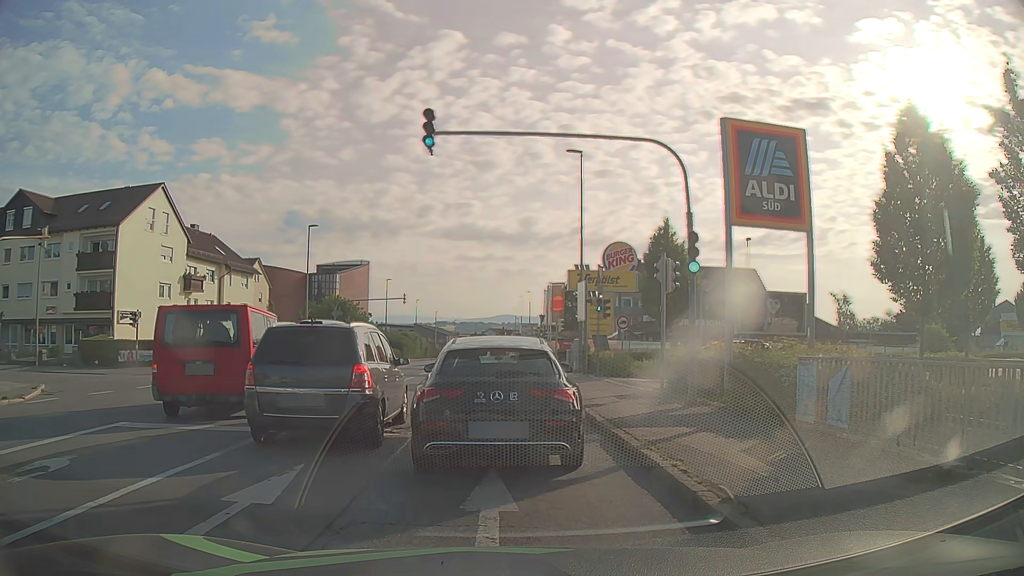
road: tertiary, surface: asphalt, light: Day
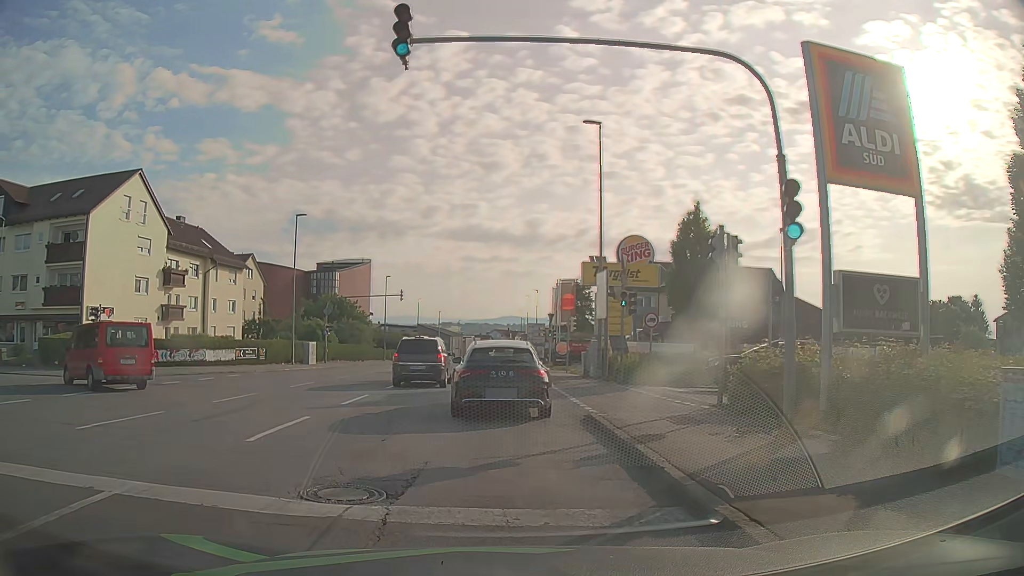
(-0.1, +5.0) m; -2°
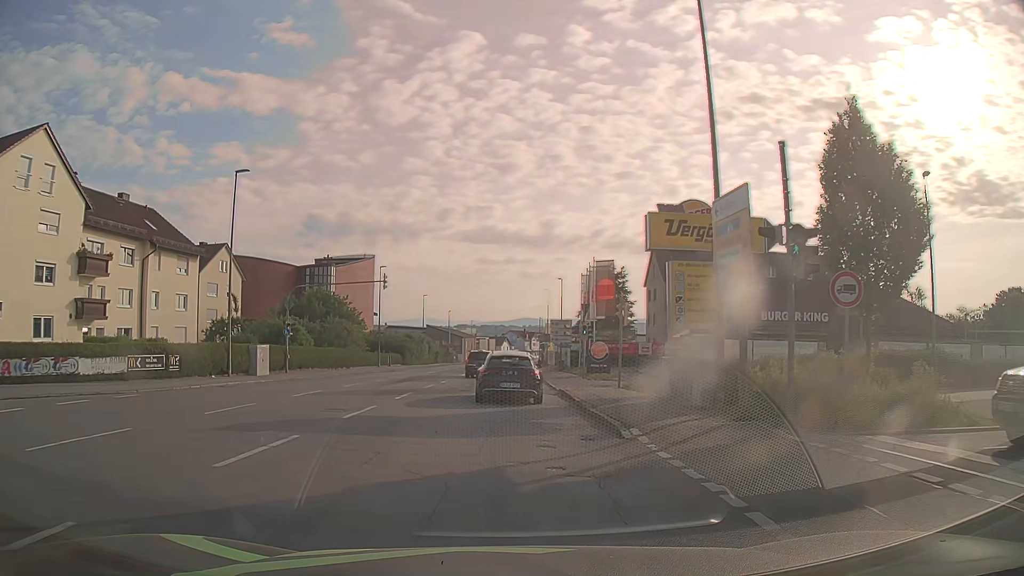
(+0.1, +13.9) m; -1°
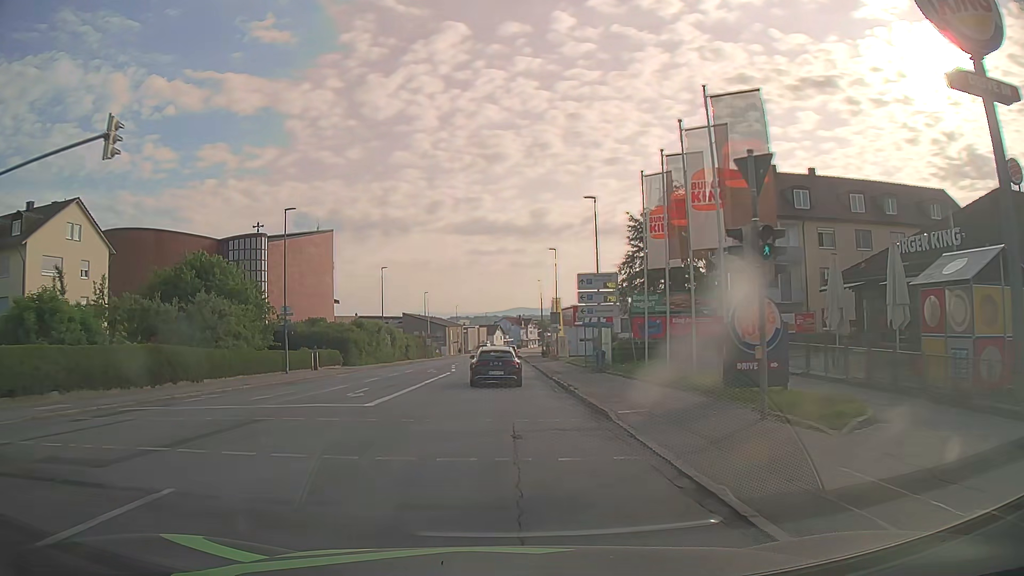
(+0.7, +28.8) m; +1°
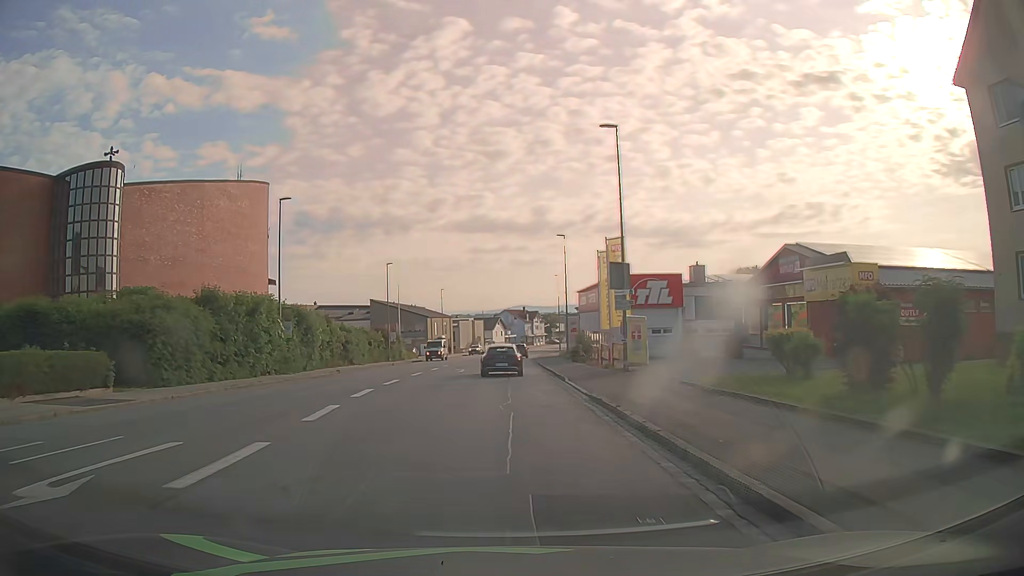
(+0.2, +34.9) m; 0°
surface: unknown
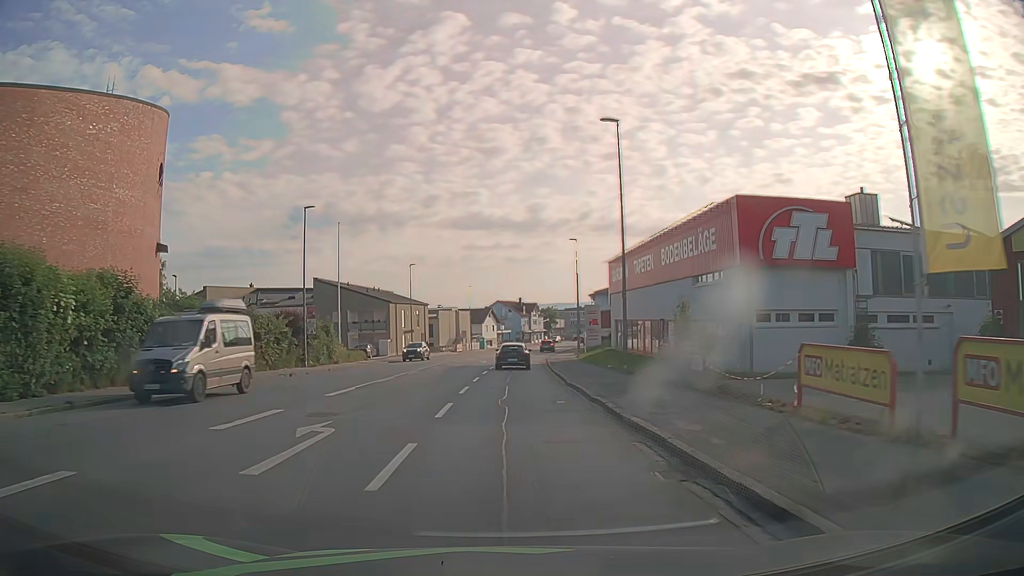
(0.0, +28.8) m; 0°
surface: asphalt
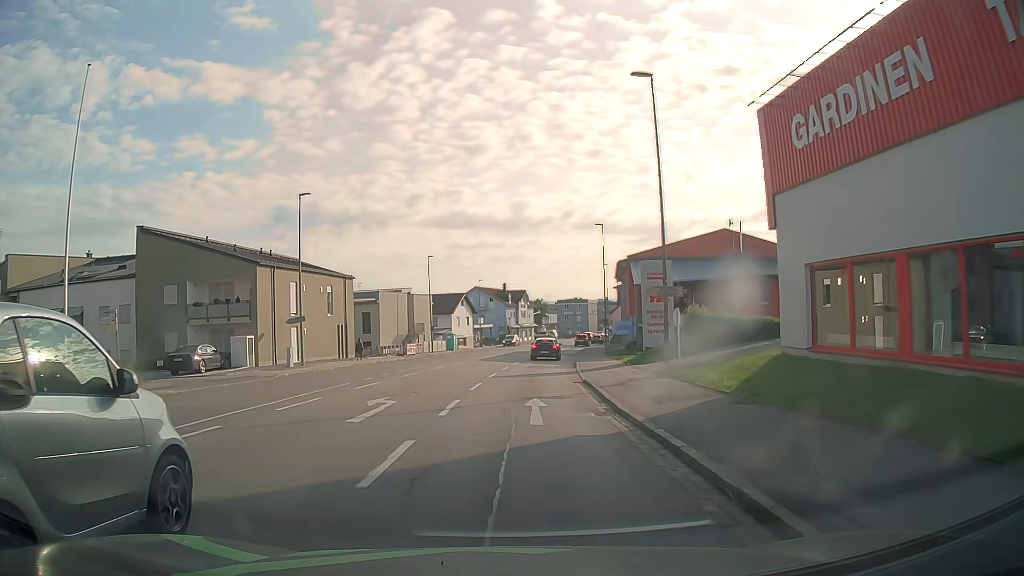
(+0.3, +36.6) m; 0°
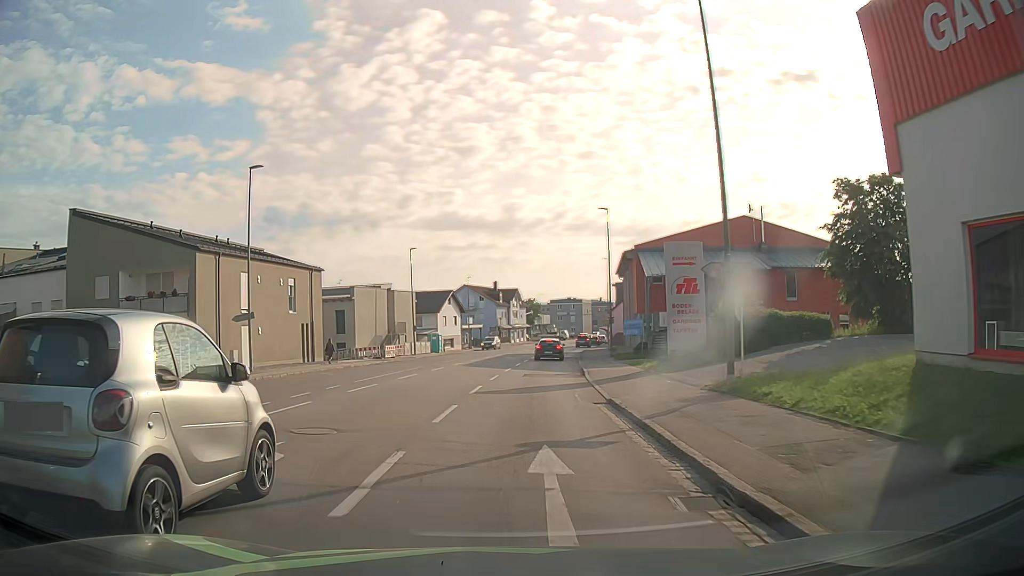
(+0.1, +7.1) m; 0°
(0, +10) (+1, +20) (+2, +30) (+3, +40) (+5, +50) (+6, +60) (+8, +69) (+10, +79) (+13, +89) (+15, +99) m
